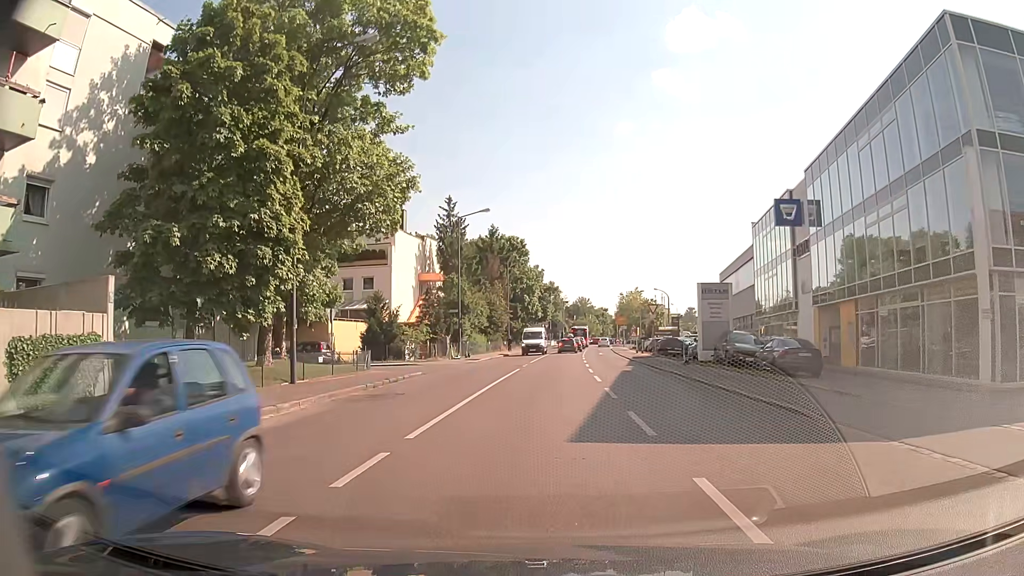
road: secondary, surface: asphalt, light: Day
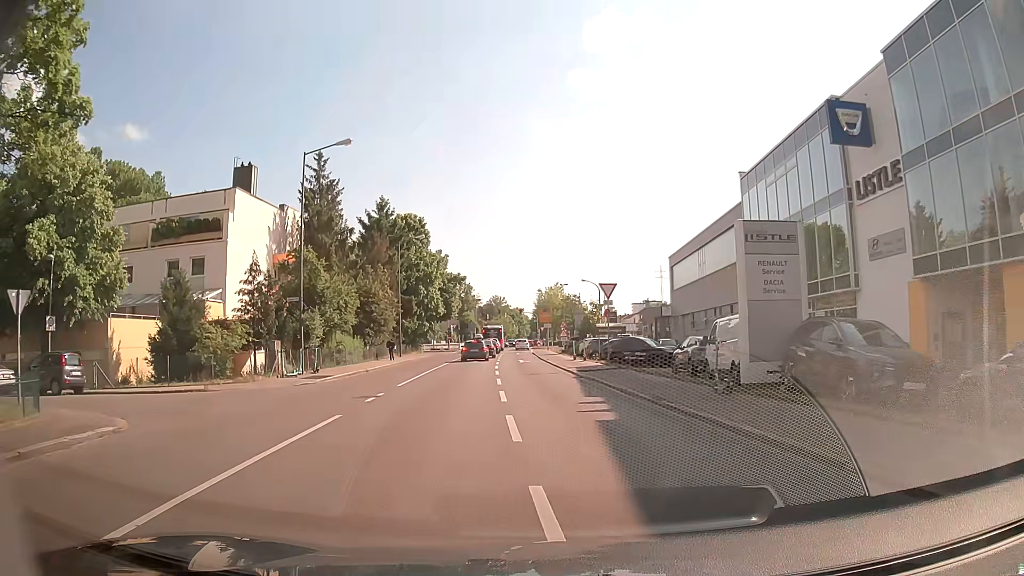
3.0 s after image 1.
(+1.1, +18.6) m; +7°
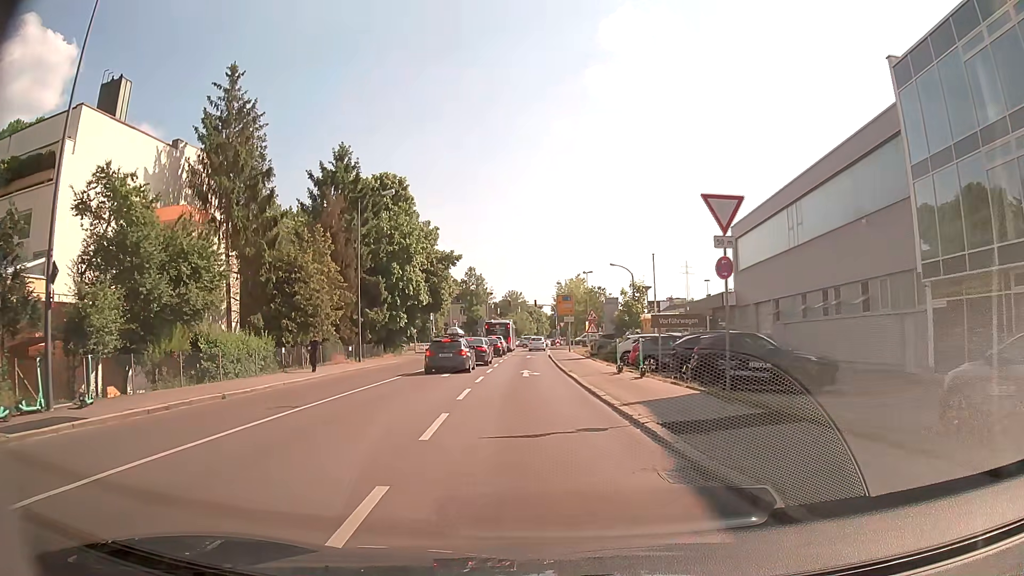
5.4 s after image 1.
(+0.1, +18.6) m; -2°
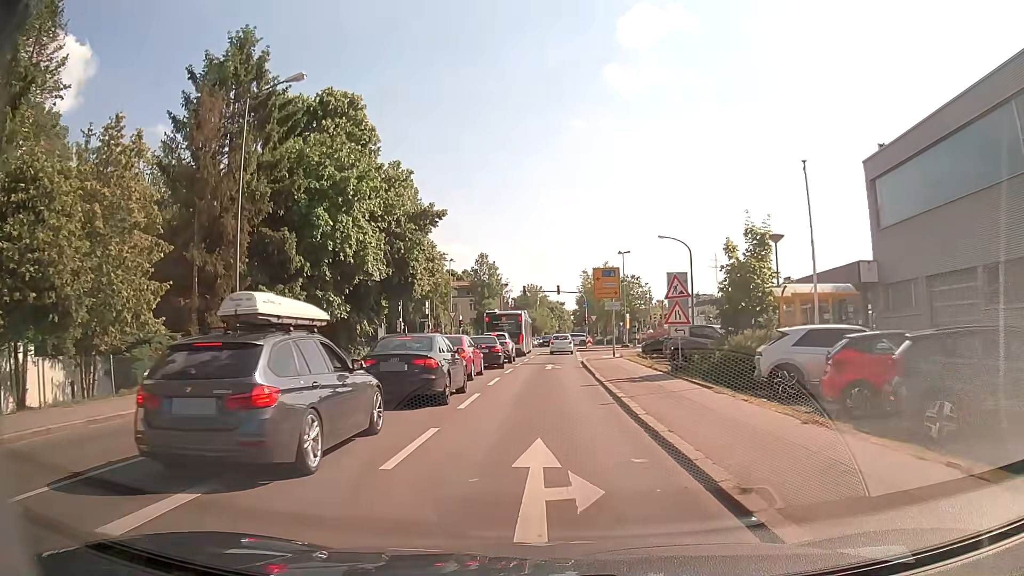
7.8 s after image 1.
(-0.4, +20.5) m; -1°
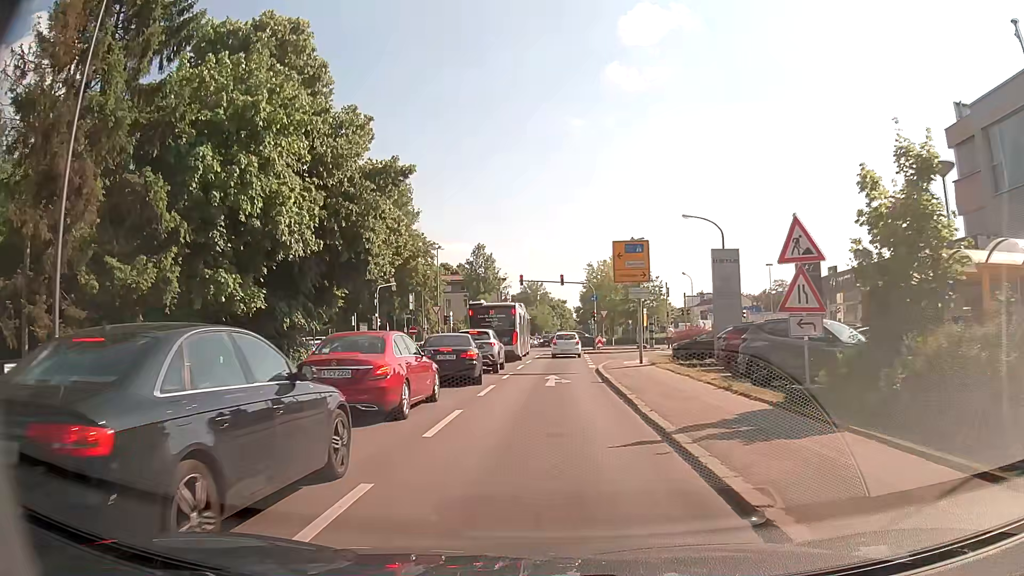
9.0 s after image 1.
(0.0, +10.0) m; 0°
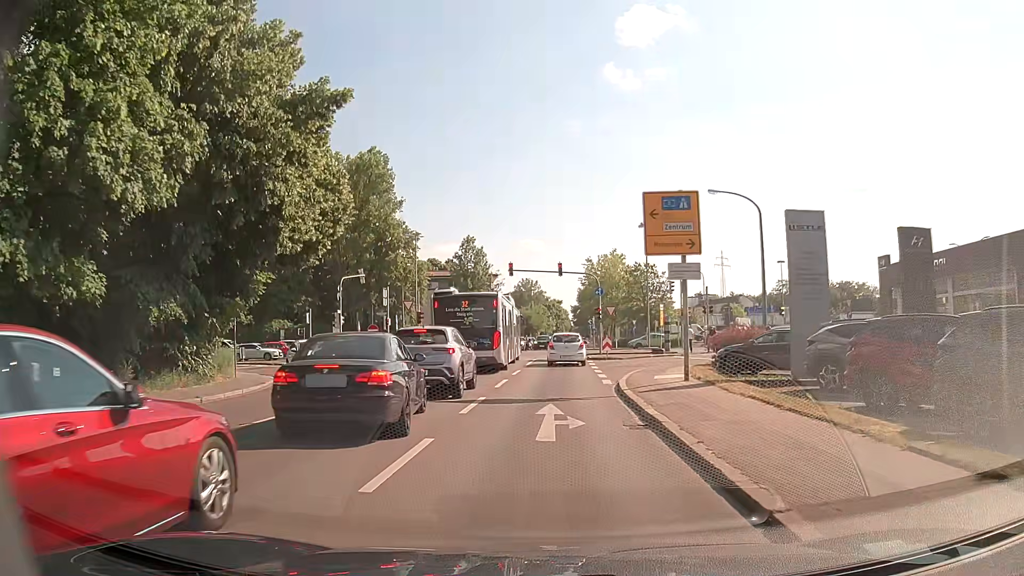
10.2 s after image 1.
(0.0, +9.2) m; +1°
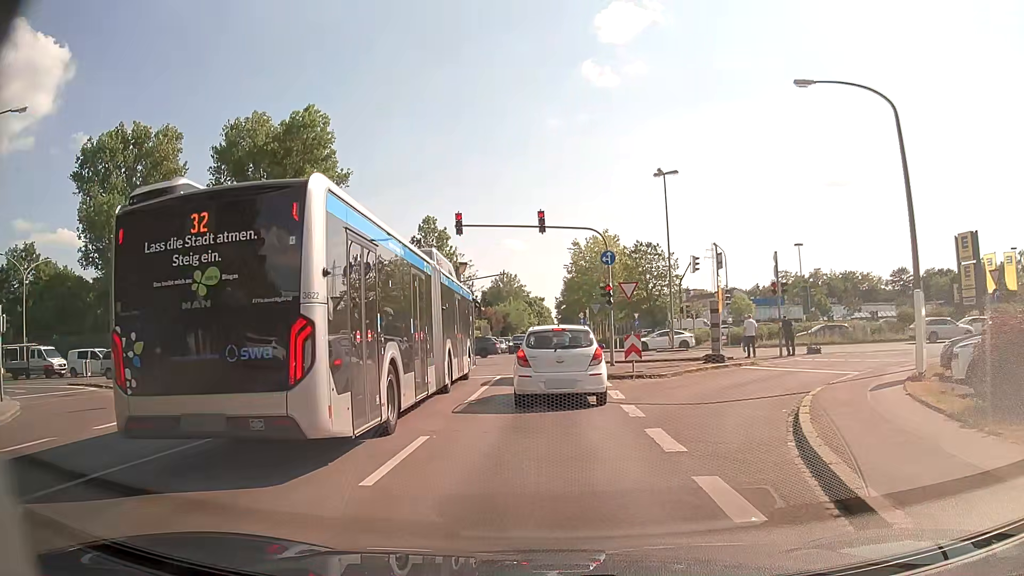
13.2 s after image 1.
(+0.2, +17.4) m; +1°
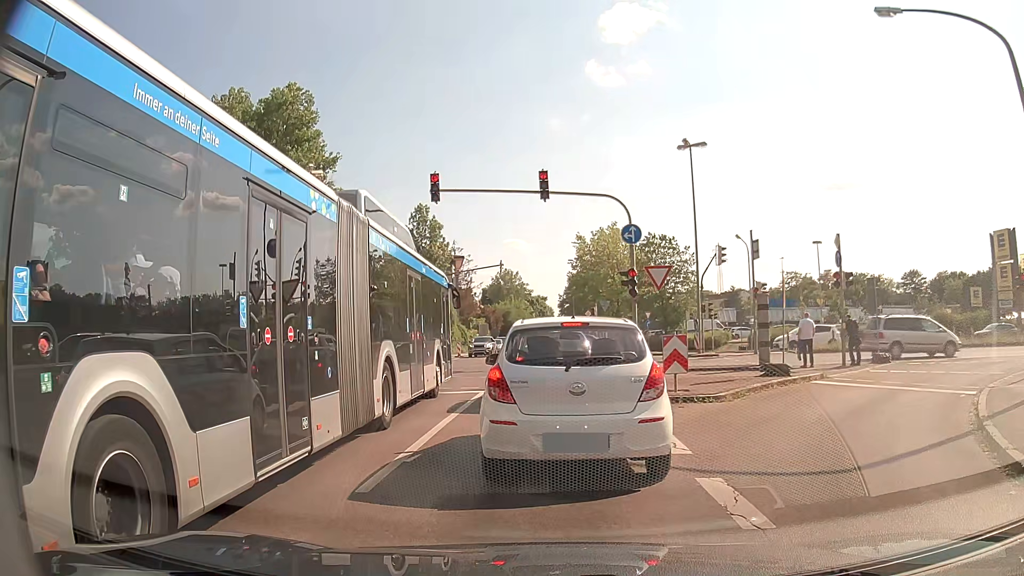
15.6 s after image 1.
(0.0, +6.0) m; -1°
